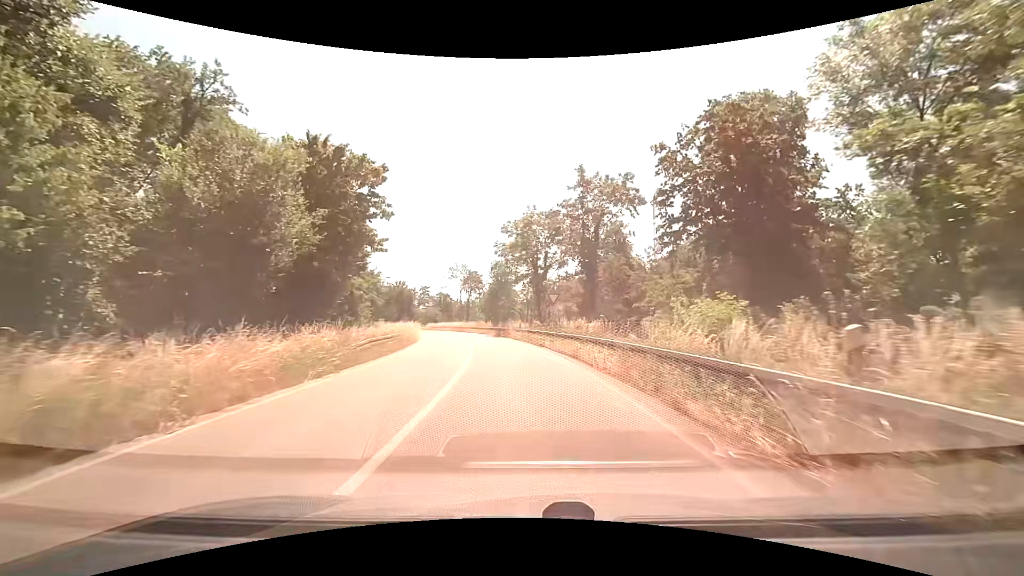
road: trunk_link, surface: asphalt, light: Day
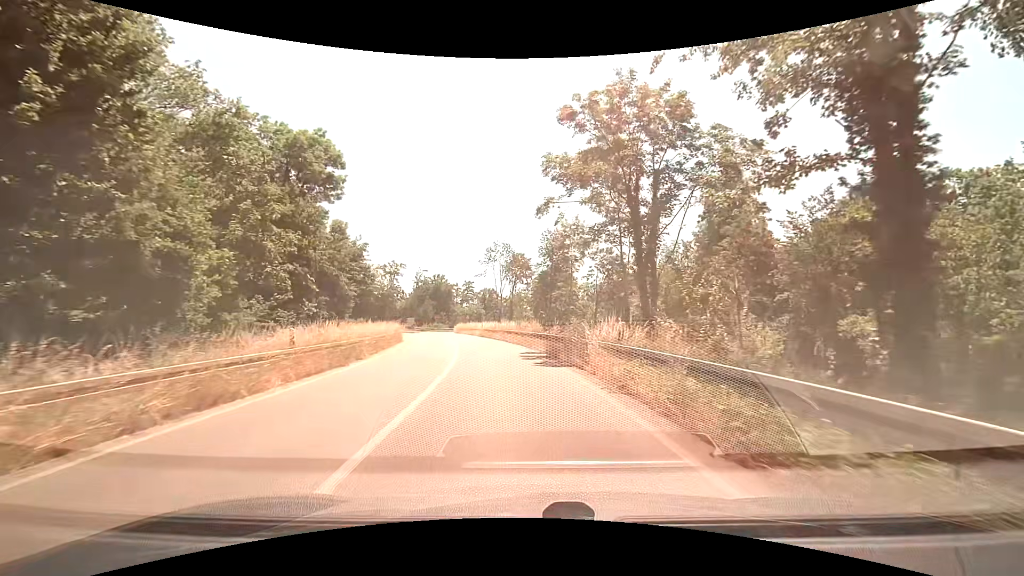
(-1.7, +27.9) m; -6°
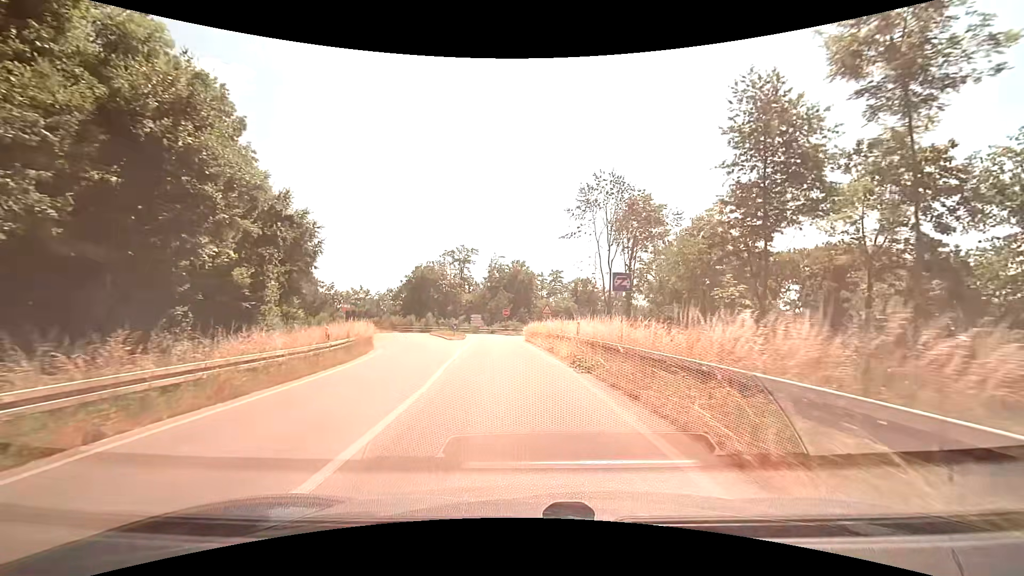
(-3.2, +33.2) m; -11°
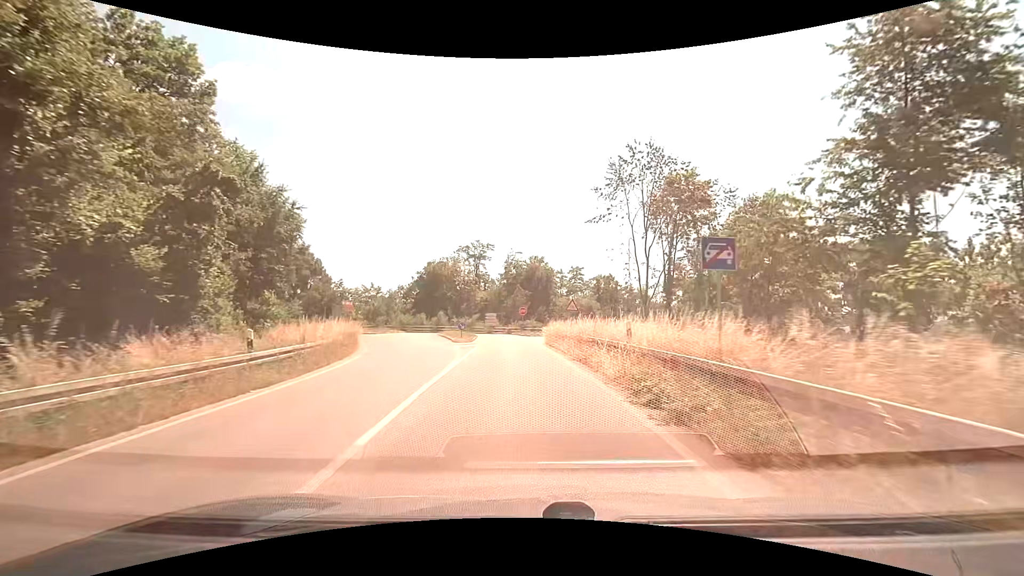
(-0.1, +6.3) m; -2°
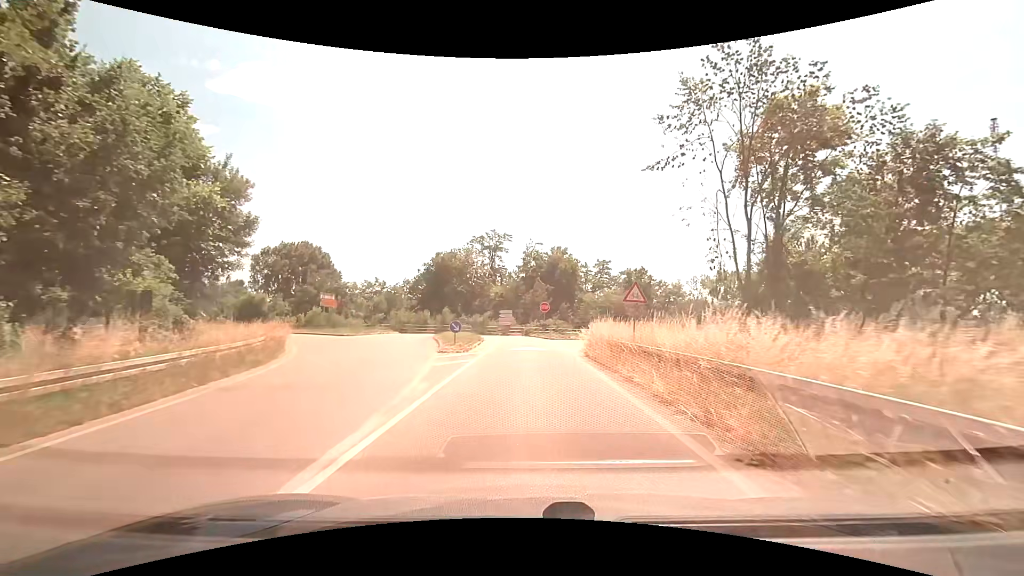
(-0.2, +12.1) m; -2°
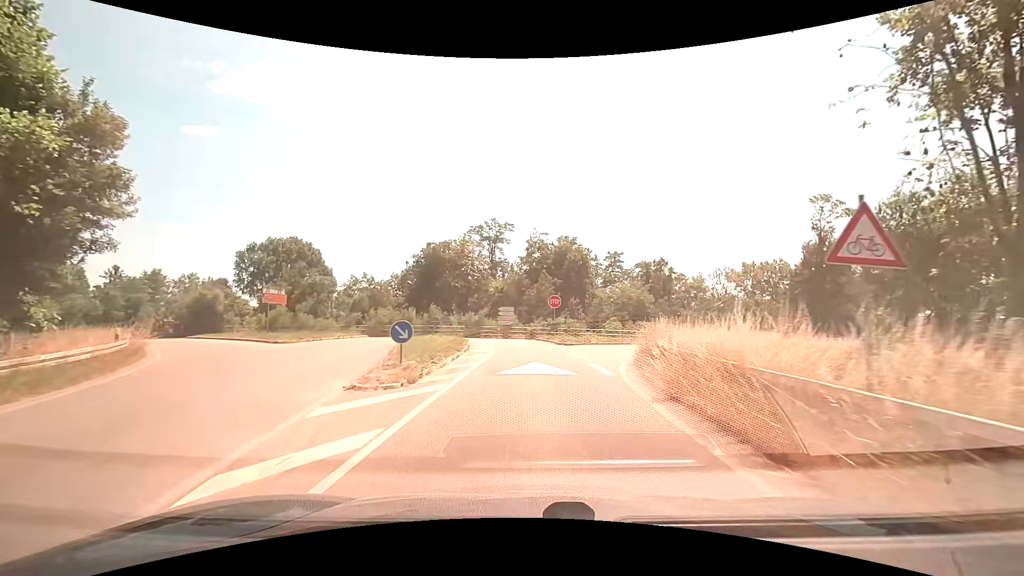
(-0.1, +11.0) m; 0°
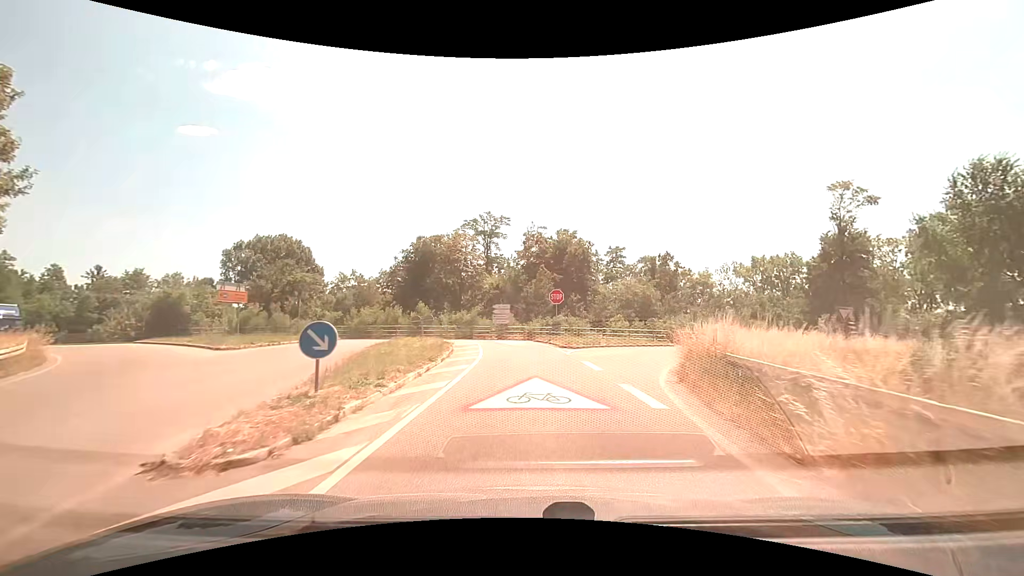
(0.0, +5.1) m; 0°
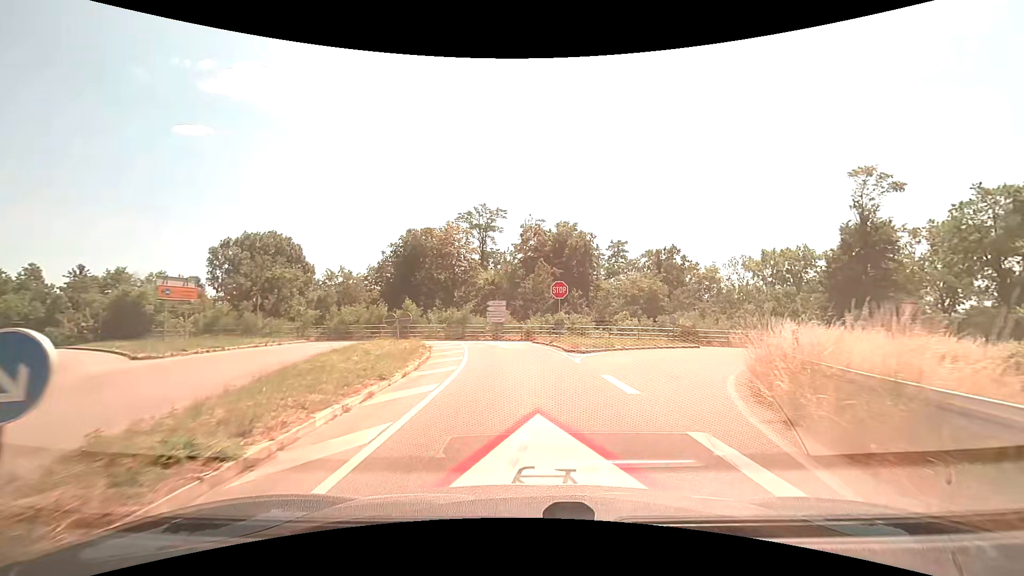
(0.0, +4.8) m; 0°
(0, +10) (-1, +20) (-2, +30) (-8, +38) (-18, +39) (-28, +40) (-38, +40) (-47, +41) (-57, +43) (-67, +45) m
